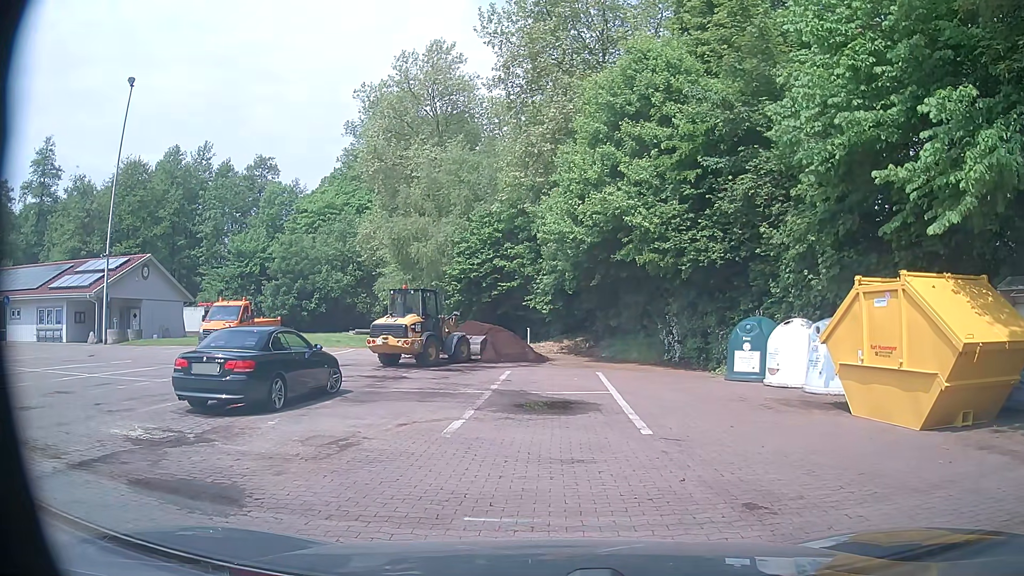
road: service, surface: paving_stones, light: Day
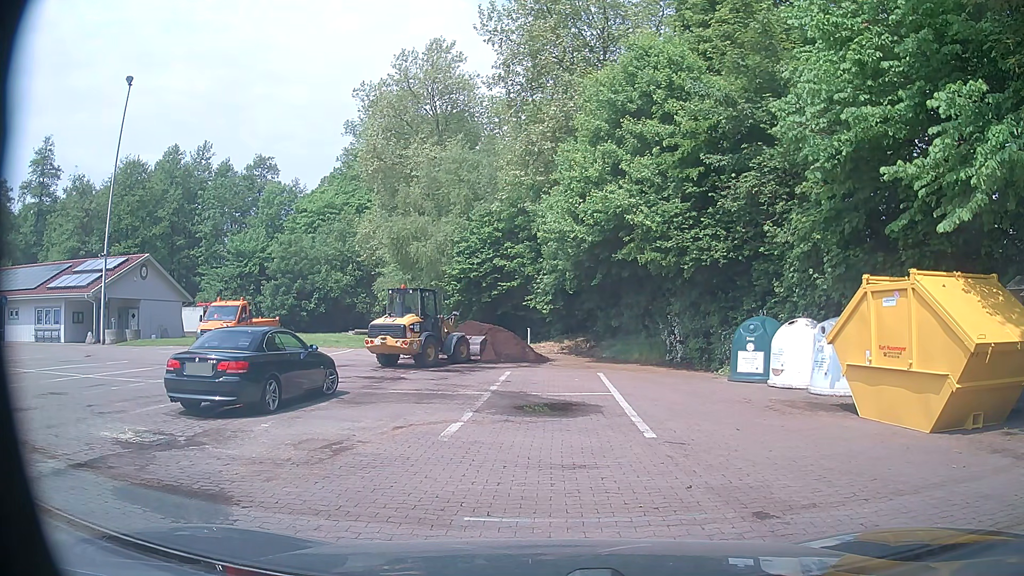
(0.0, +0.3) m; 0°
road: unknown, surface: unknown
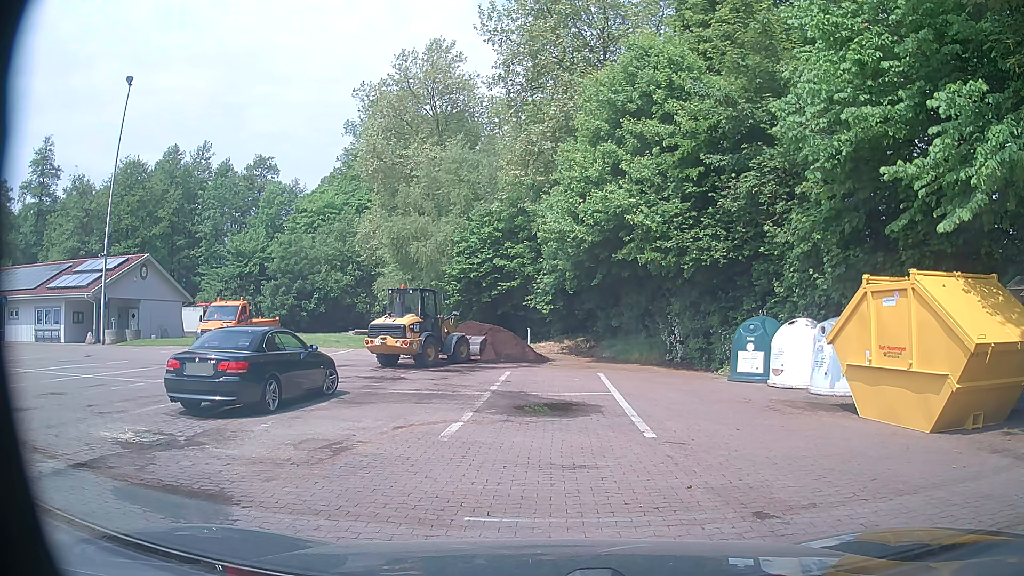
(0.0, 0.0) m; 0°
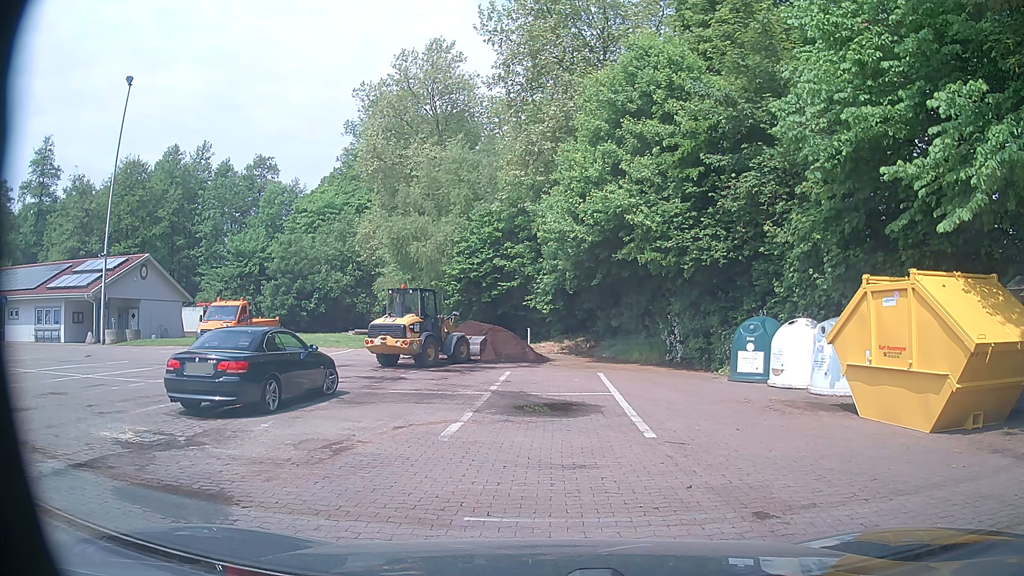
(0.0, 0.0) m; 0°
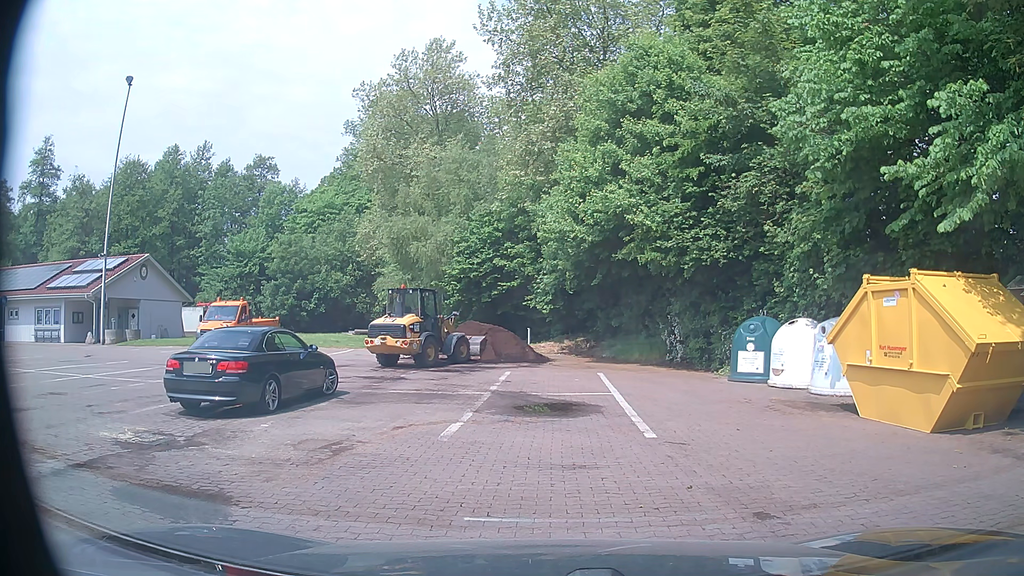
(0.0, 0.0) m; 0°
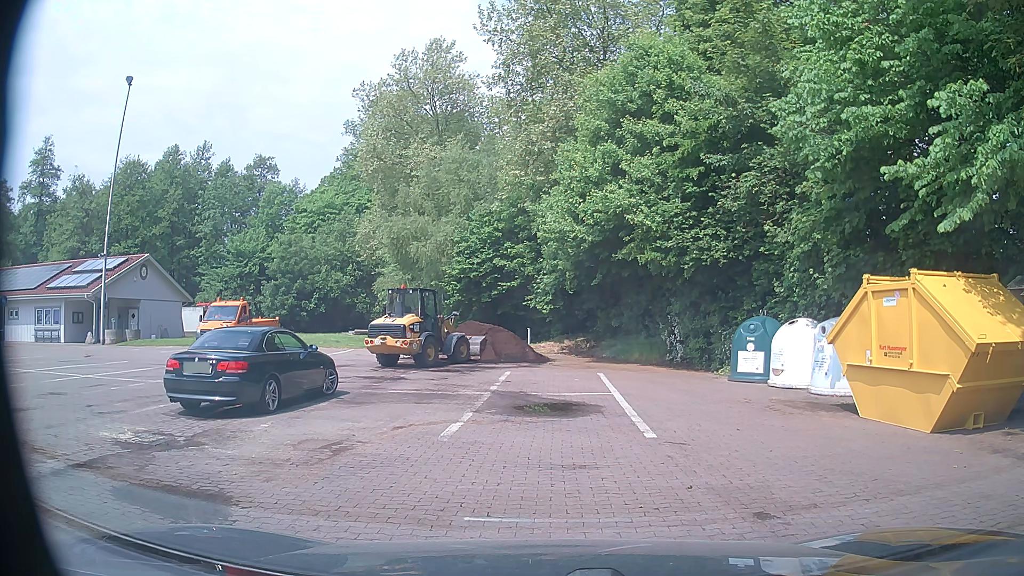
(0.0, 0.0) m; 0°
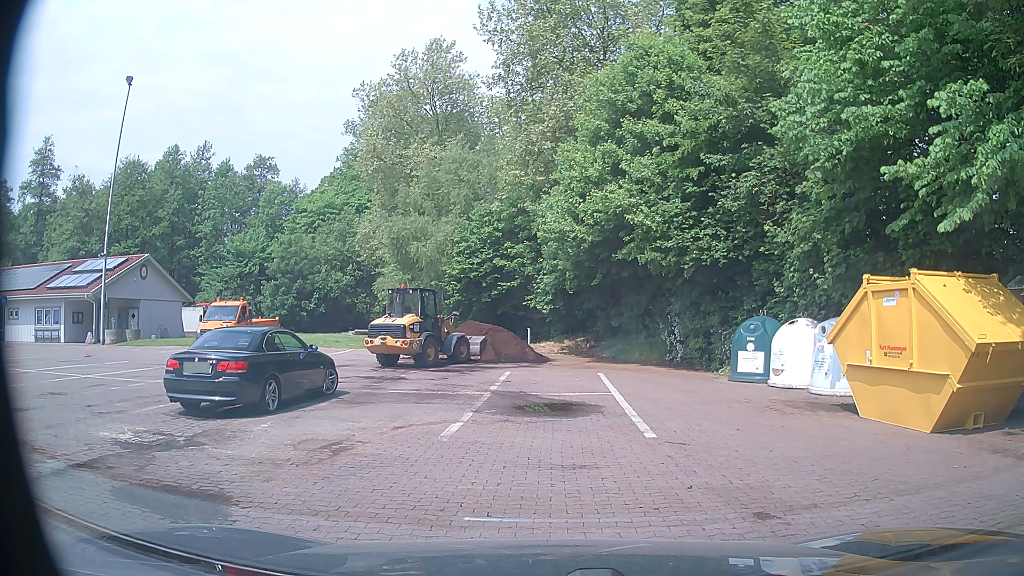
(0.0, 0.0) m; 0°
